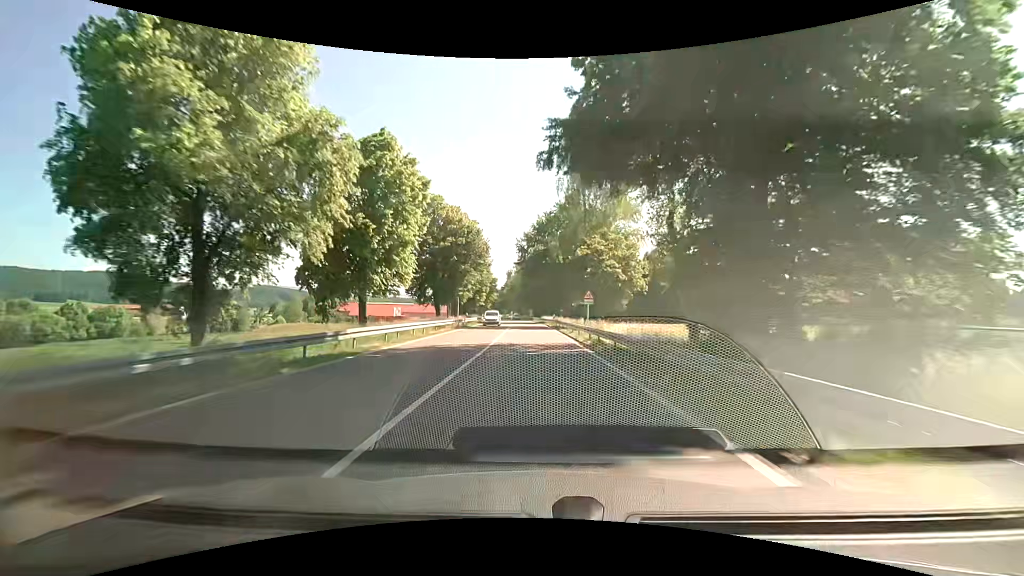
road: primary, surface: asphalt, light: Day
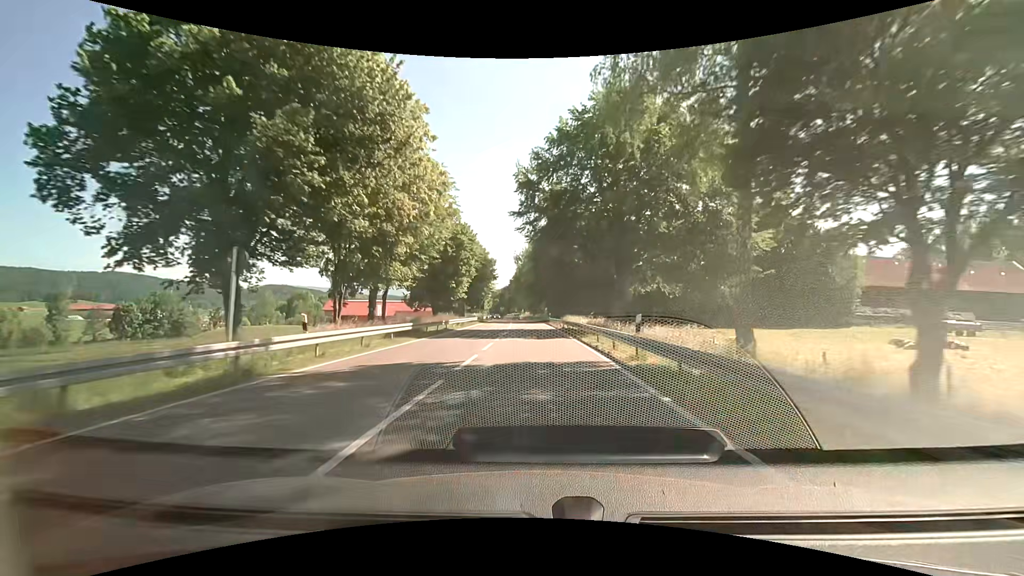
(-0.4, +39.6) m; -2°
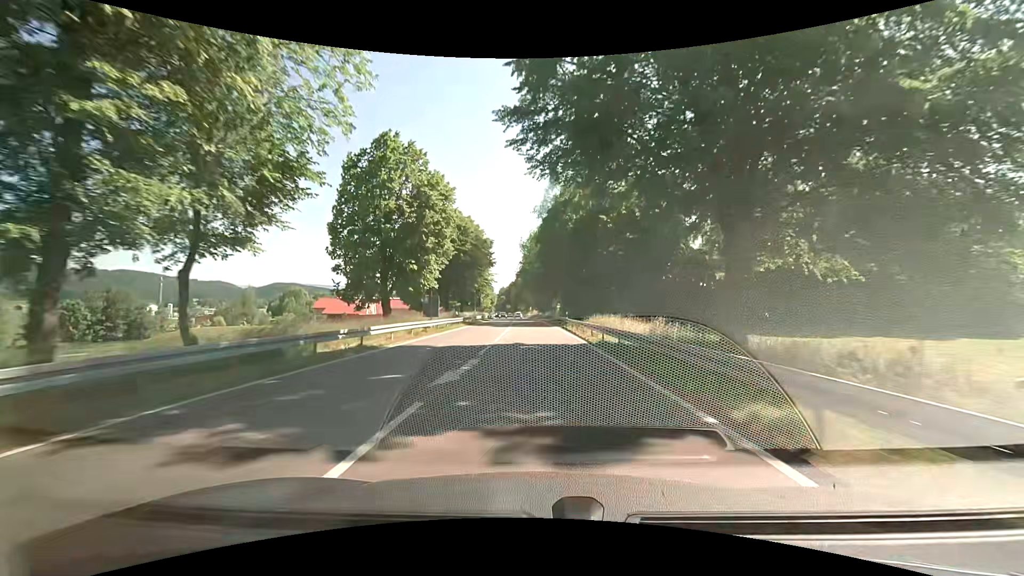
(0.0, +20.4) m; 0°
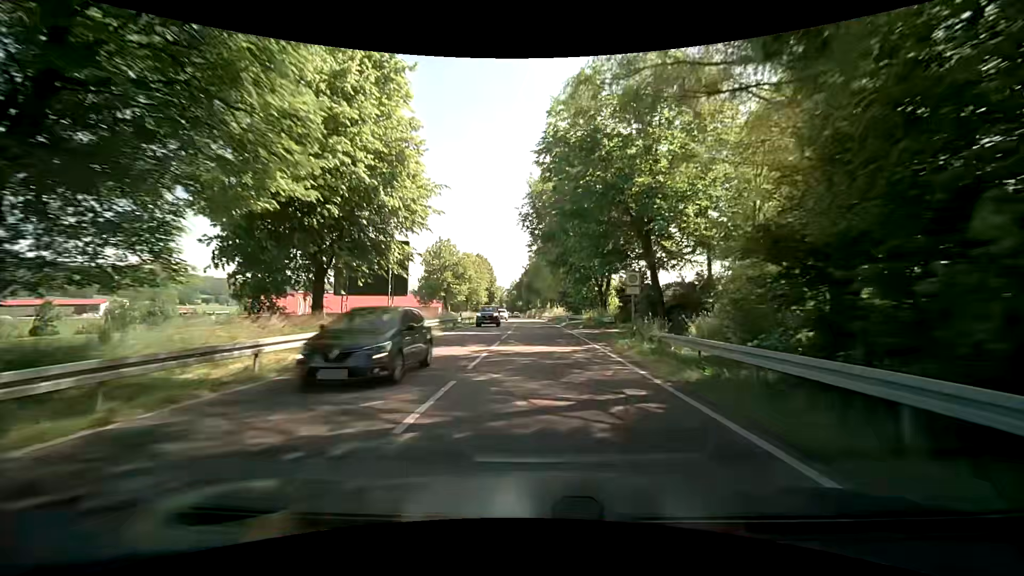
(-2.3, +51.8) m; -3°
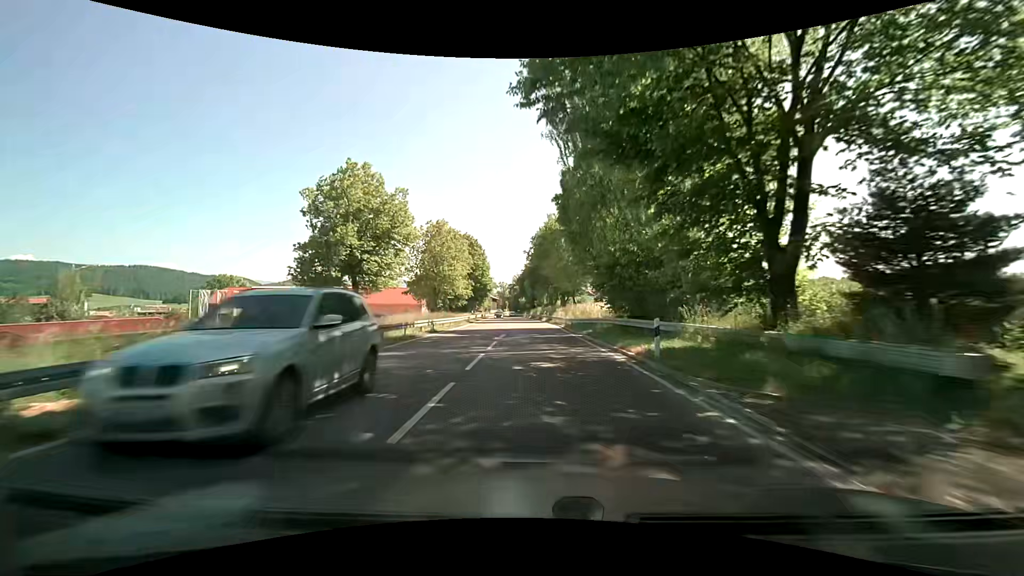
(+0.7, +30.4) m; 0°
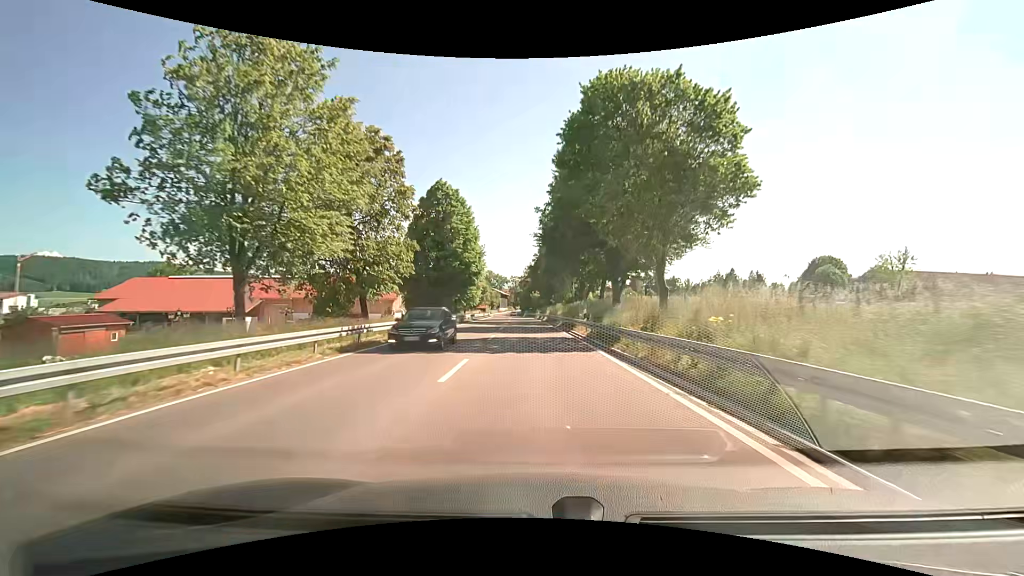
(-0.2, +38.1) m; 0°
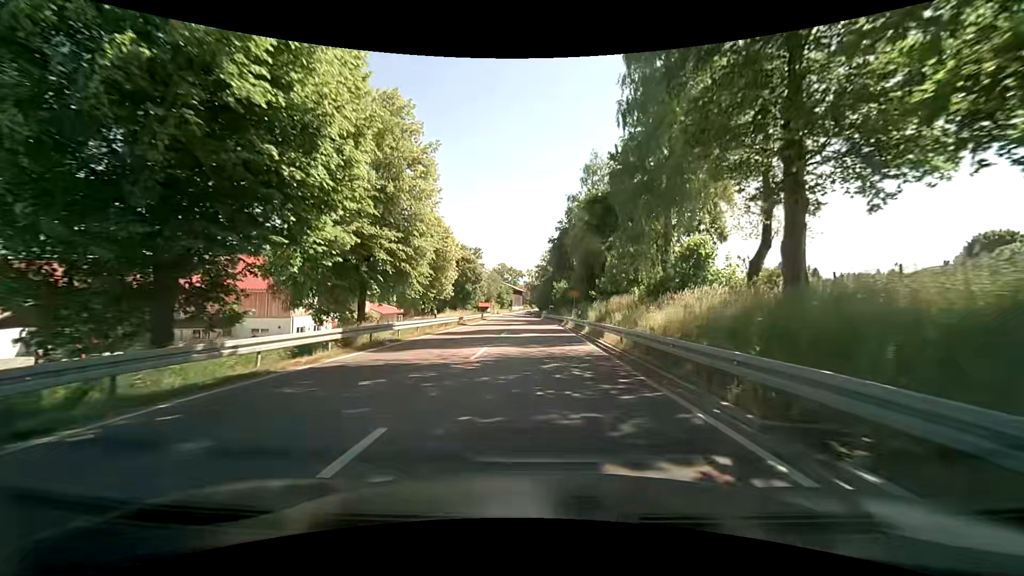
(-1.4, +43.5) m; -5°
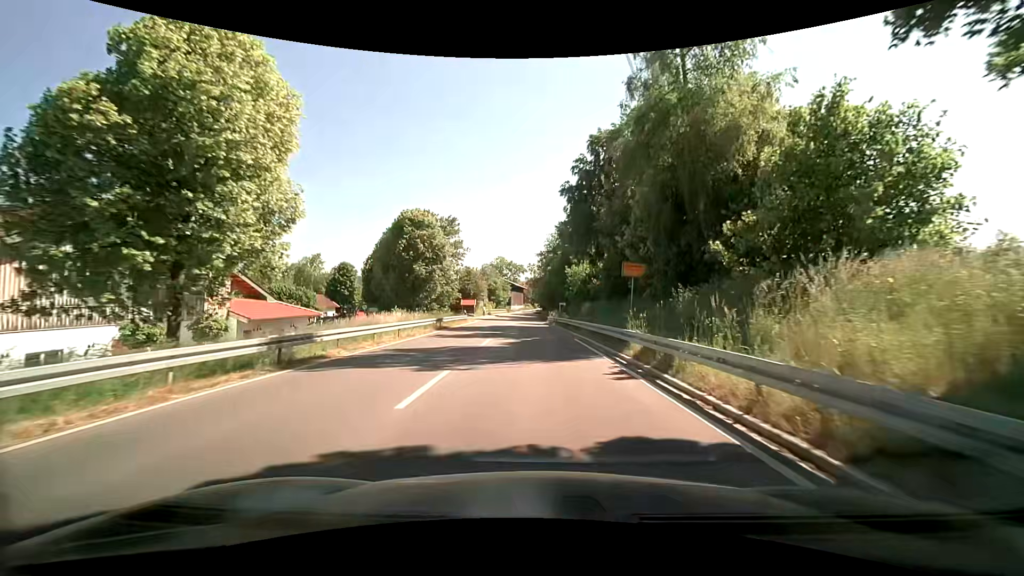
(+0.1, +30.6) m; -2°
(0, +10) (0, +20) (0, +30) (+1, +40) (+1, +50) (+1, +60) (+2, +70) (+2, +80) (+2, +90) (+2, +100) m
